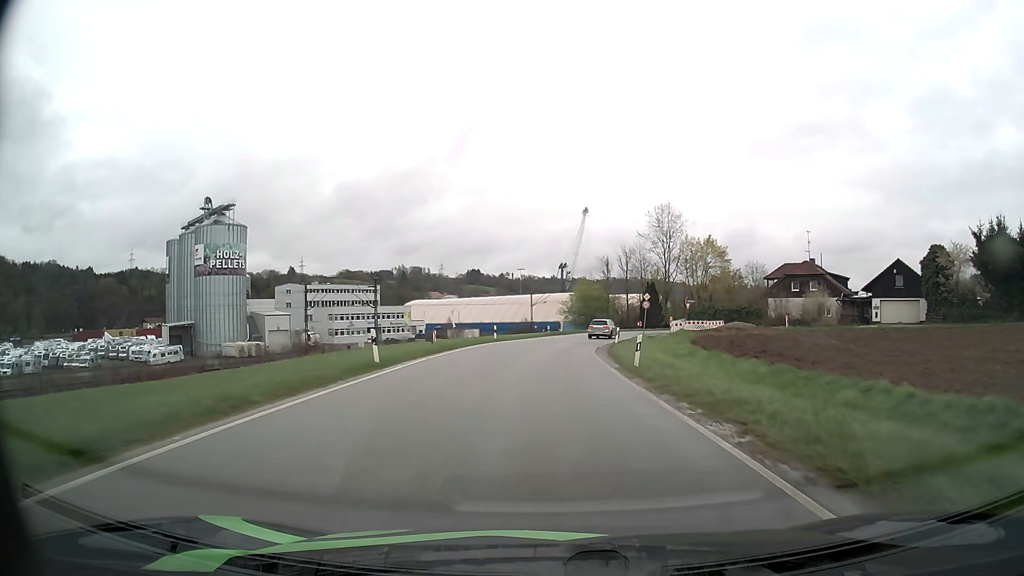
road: unclassified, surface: asphalt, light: Day
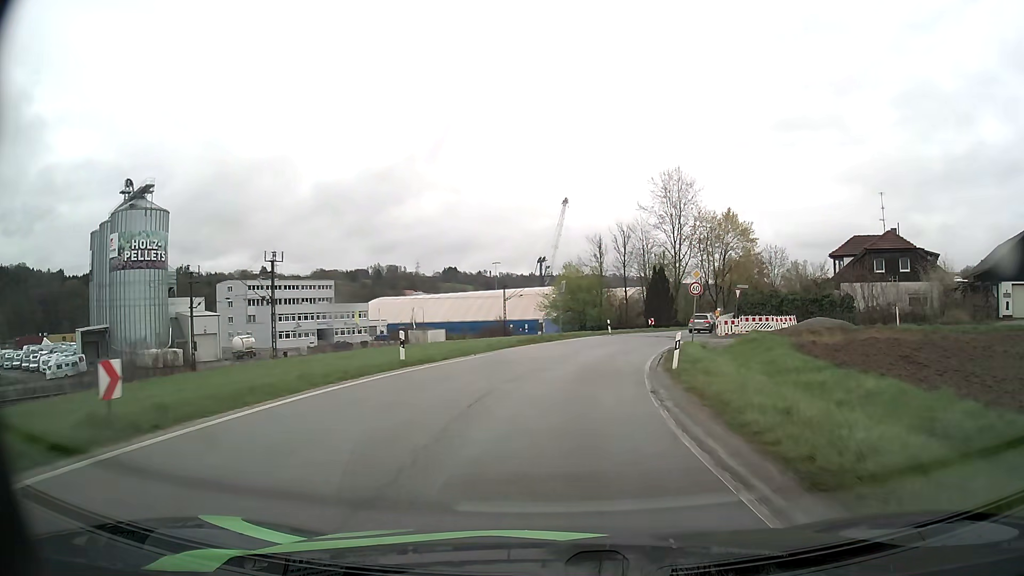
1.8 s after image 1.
(0.0, +23.1) m; +1°
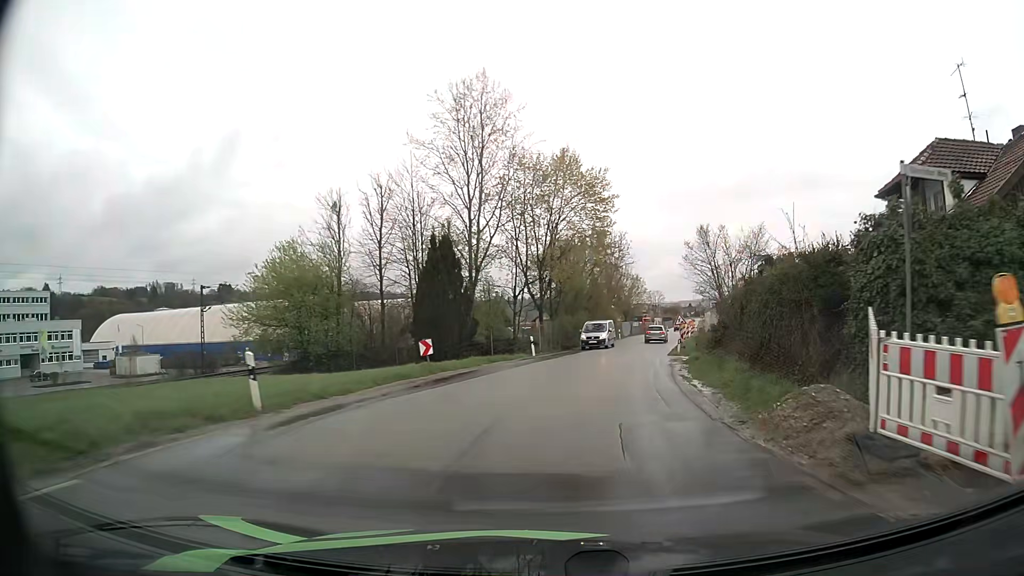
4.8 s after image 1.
(+4.9, +35.8) m; +19°
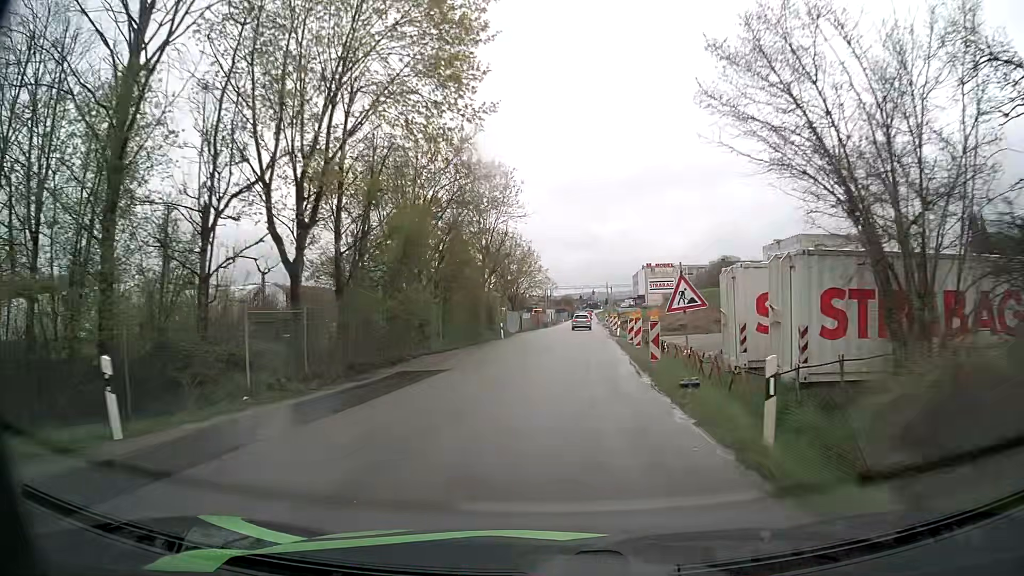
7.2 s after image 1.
(+3.2, +29.3) m; +9°
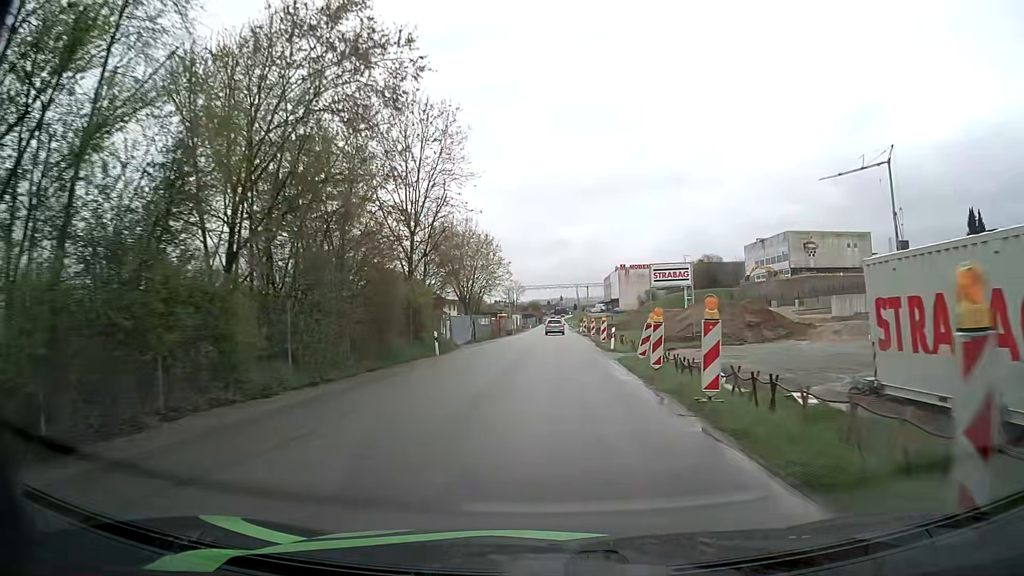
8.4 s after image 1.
(+0.4, +15.3) m; +4°
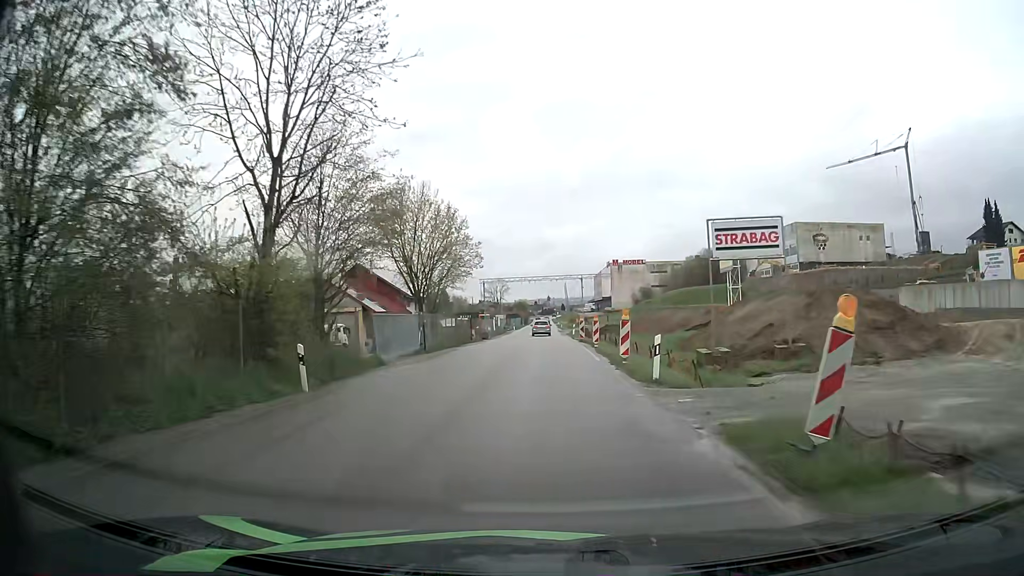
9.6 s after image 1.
(+0.1, +15.3) m; 0°
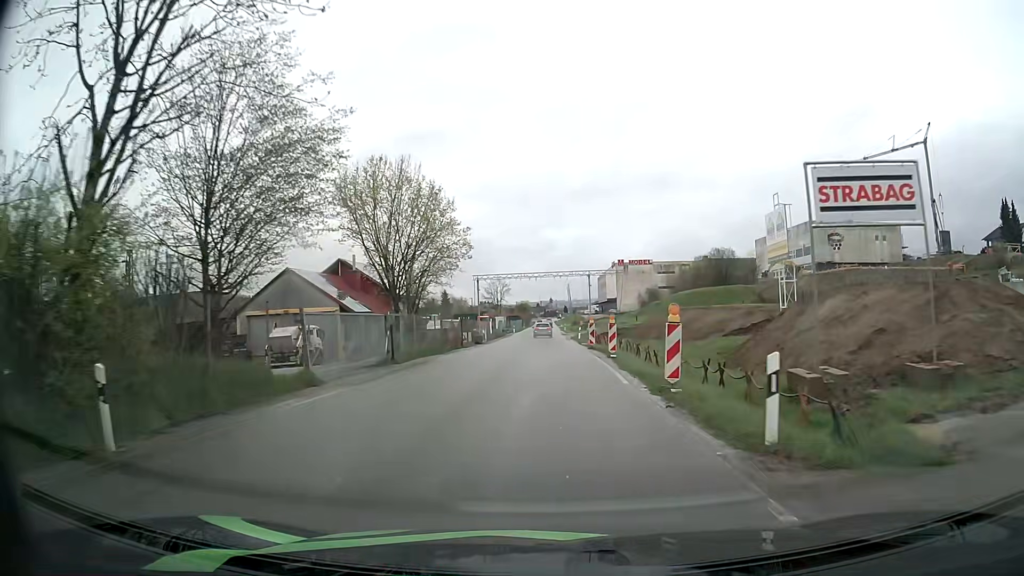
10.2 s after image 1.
(0.0, +7.5) m; 0°
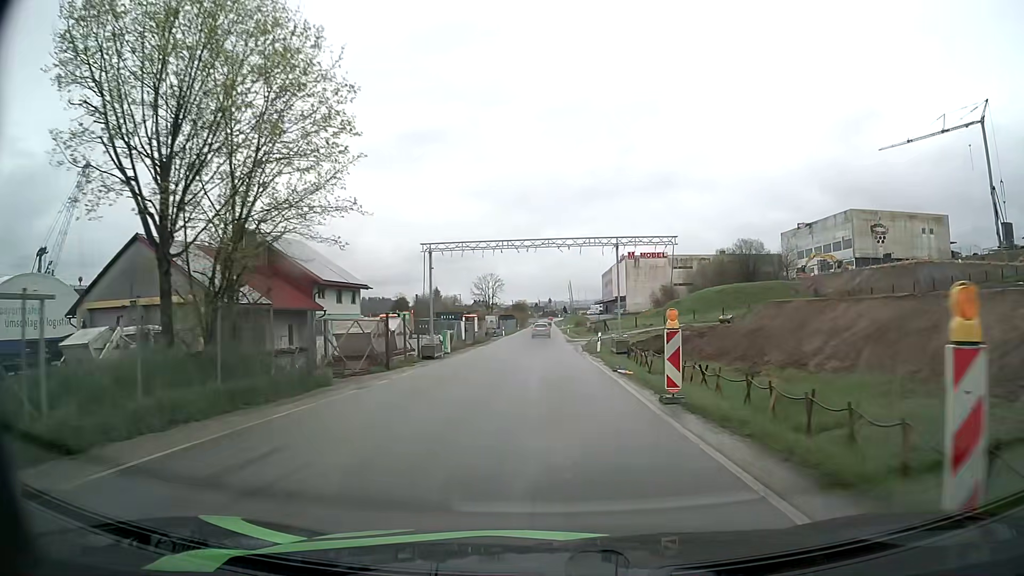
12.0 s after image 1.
(0.0, +22.5) m; 0°
(0, +10) (0, +20) (0, +30) (0, +40) (0, +50) (0, +60) (0, +70) (0, +80) (0, +90) (0, +100) m
